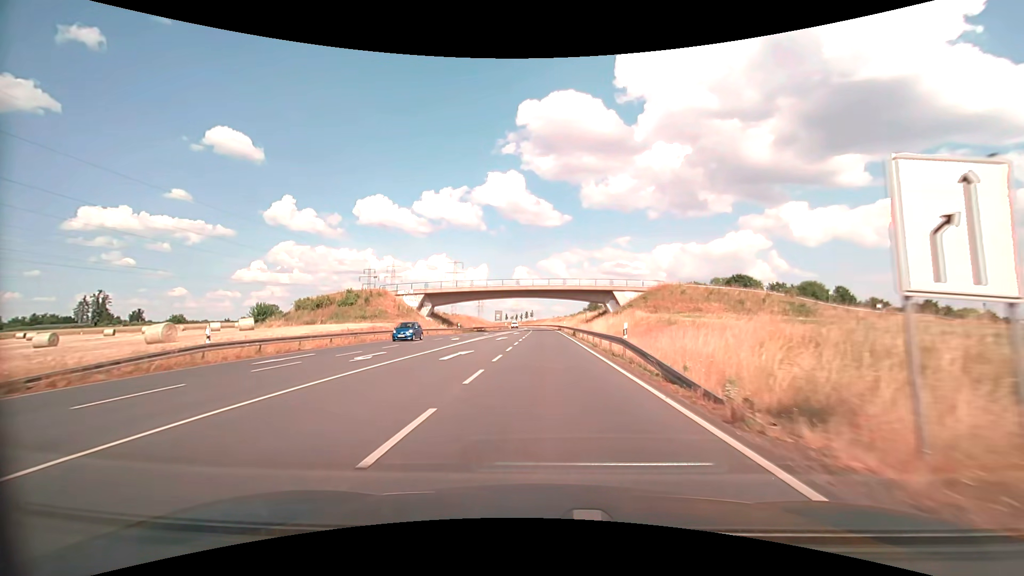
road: primary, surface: asphalt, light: Day
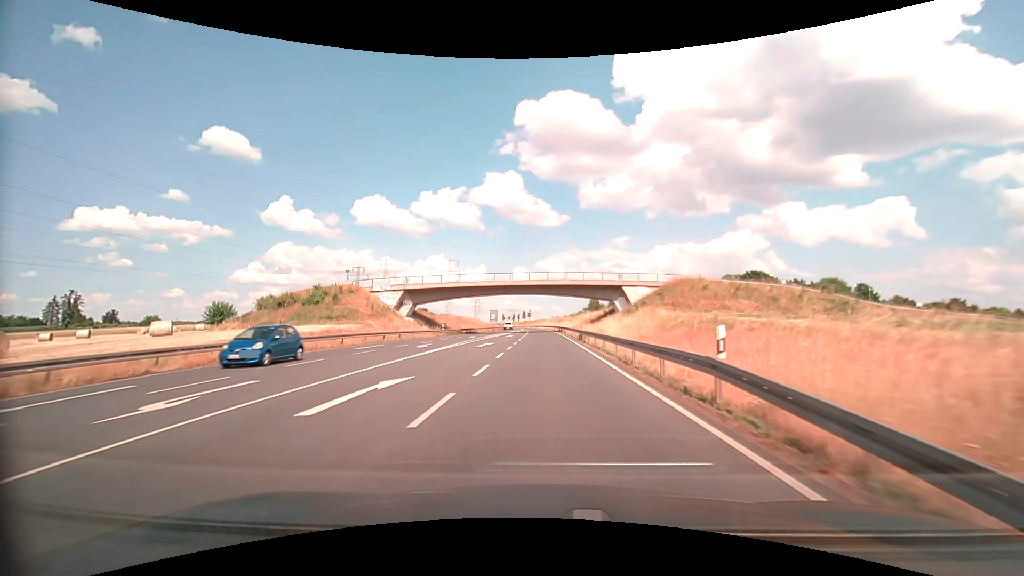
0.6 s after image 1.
(+0.1, +10.3) m; 0°
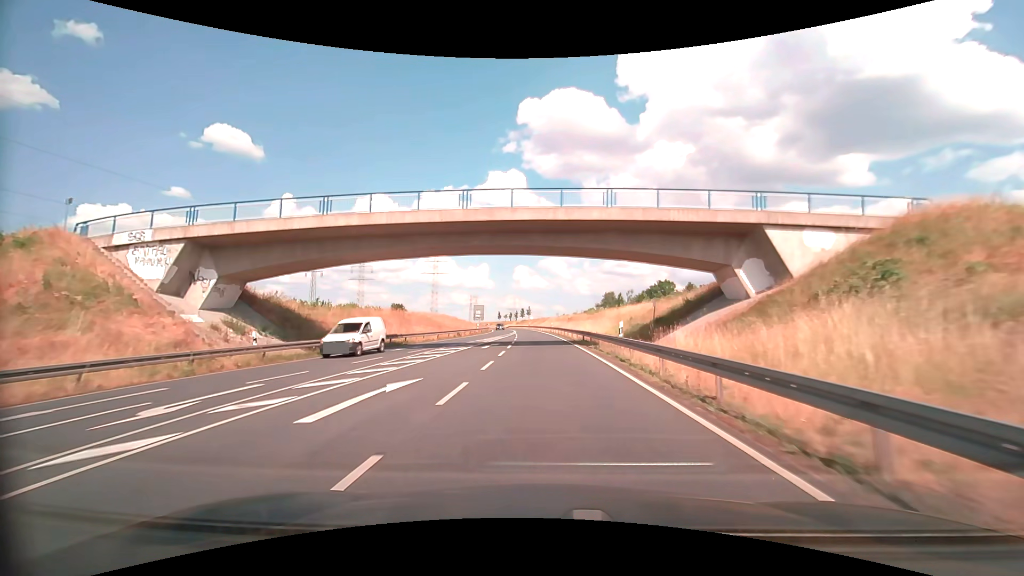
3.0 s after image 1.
(-0.1, +40.2) m; 0°
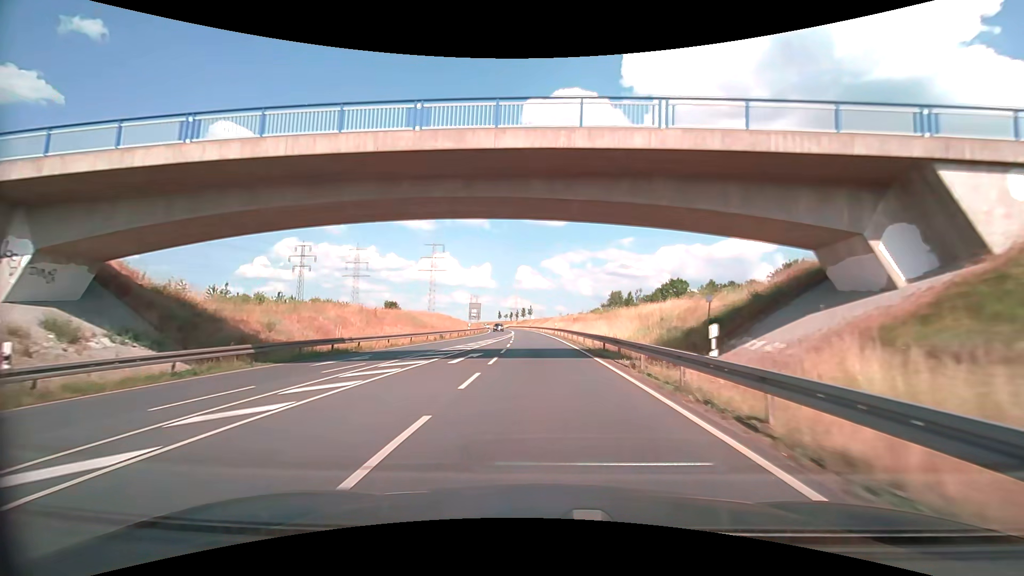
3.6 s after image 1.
(0.0, +9.9) m; 0°
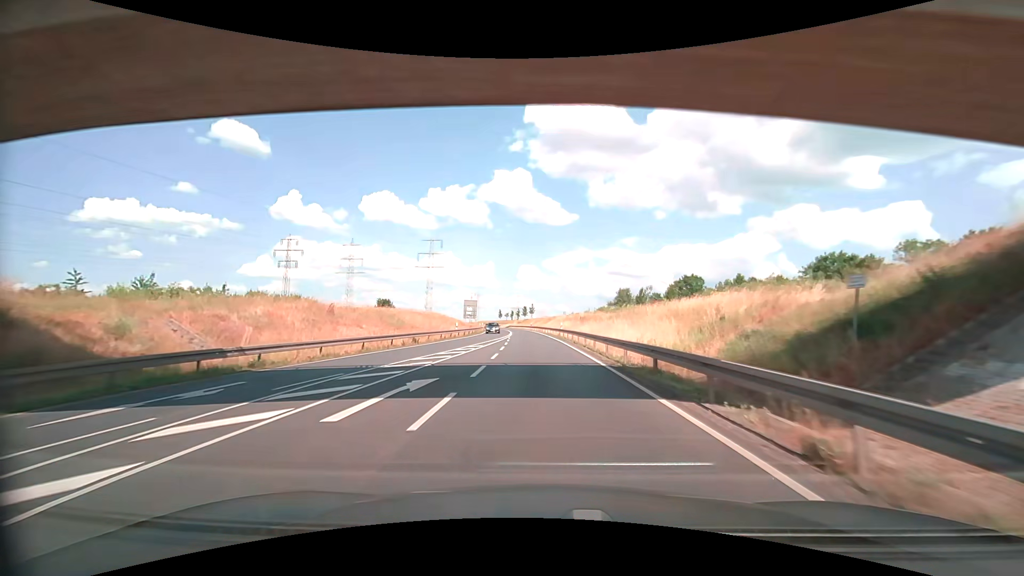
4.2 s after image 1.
(0.0, +9.9) m; 0°
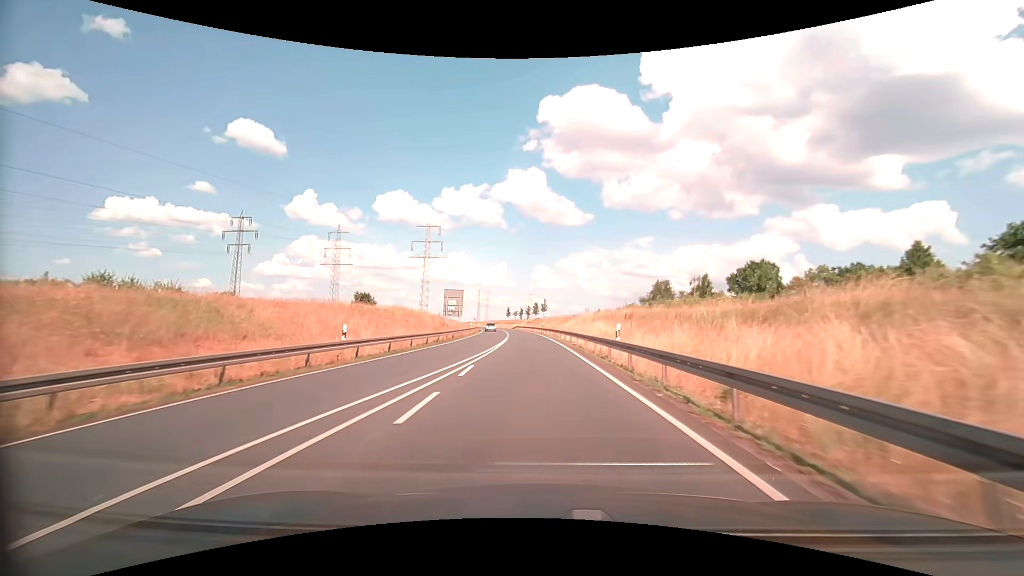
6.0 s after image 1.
(-0.5, +29.6) m; -2°
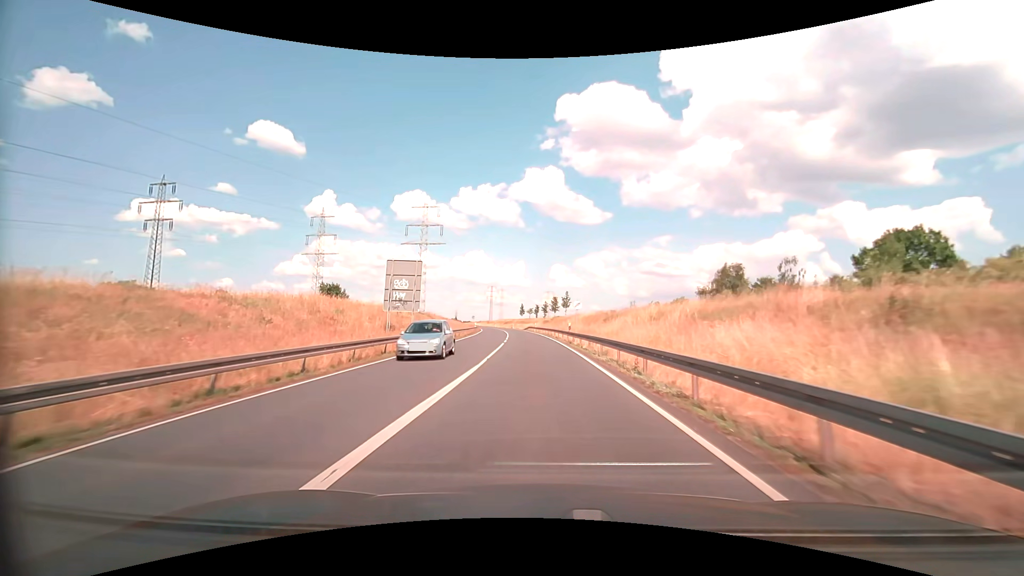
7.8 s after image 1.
(-0.6, +30.2) m; -2°
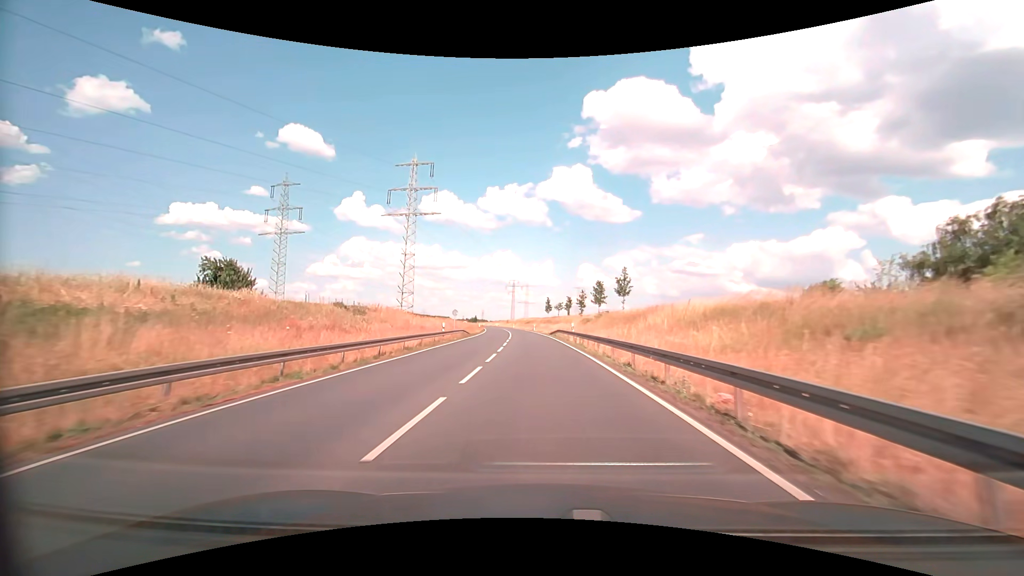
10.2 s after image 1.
(-1.1, +41.8) m; -3°
(0, +10) (0, +20) (0, +30) (-1, +40) (-1, +50) (-2, +60) (-3, +70) (-3, +80) (-4, +90) (-5, +100) m
